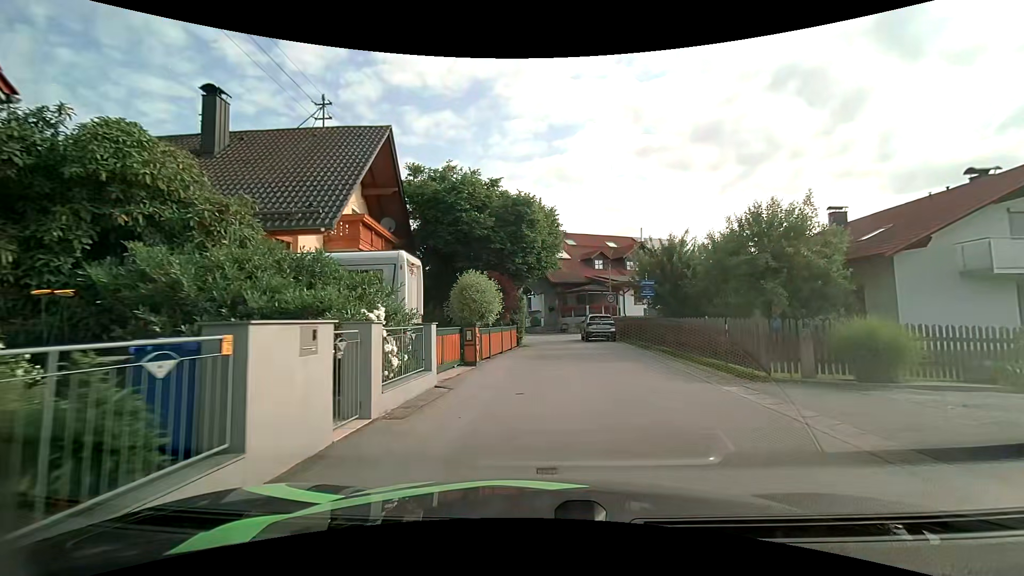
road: unclassified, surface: asphalt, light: Day
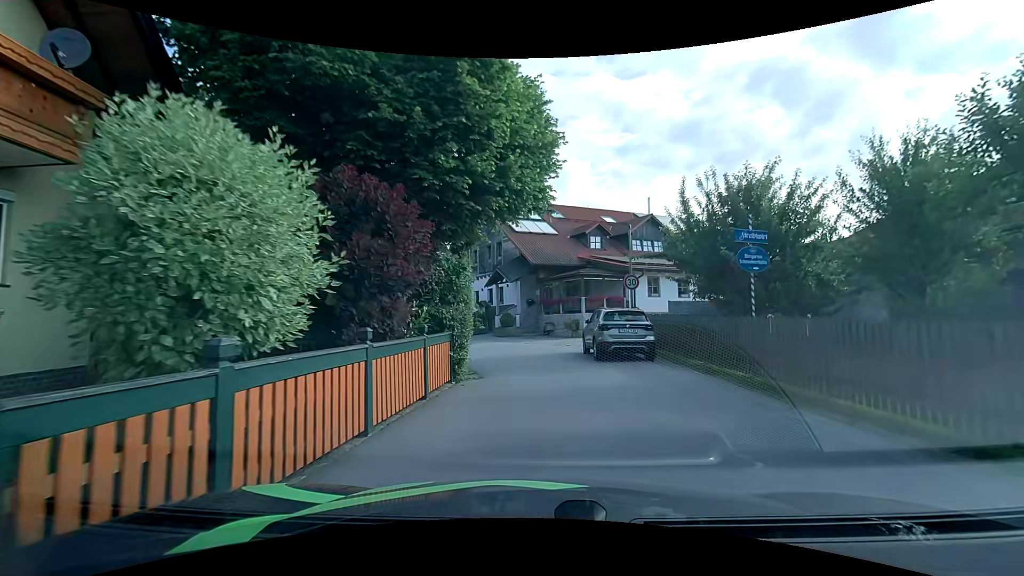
(+0.3, +13.5) m; +3°
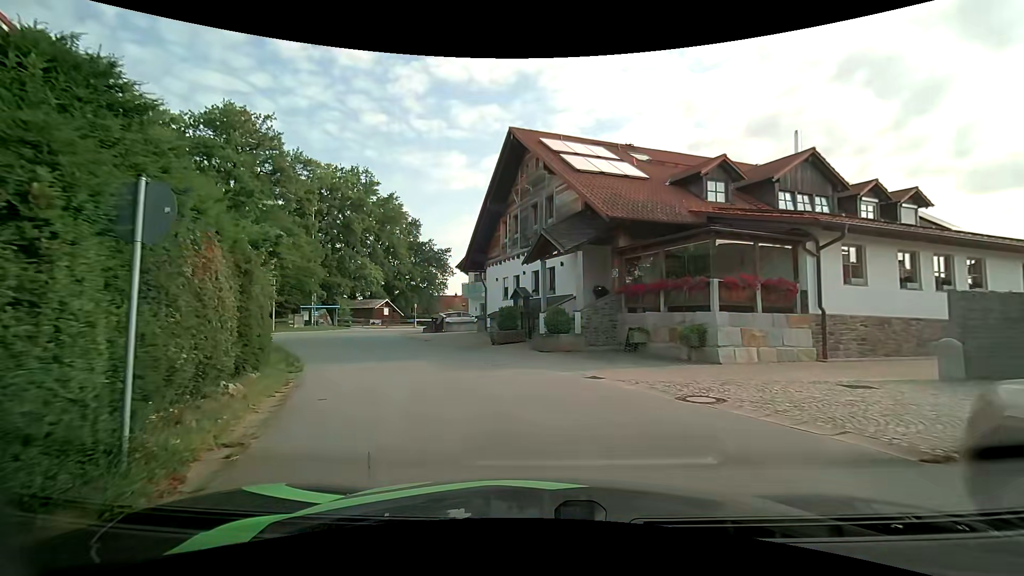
(-0.2, +14.7) m; -7°
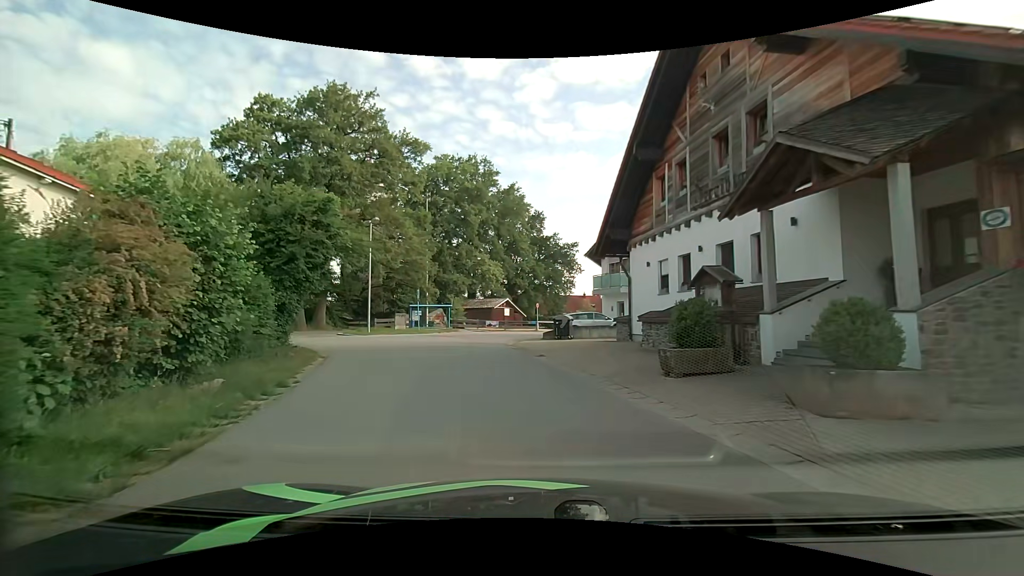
(-1.2, +9.8) m; -14°
(-1, +10) (-3, +20) (-3, +30) (0, +39) (+6, +47) (+15, +51) (+25, +54) (+34, +57) (+44, +61) (+52, +67) m
